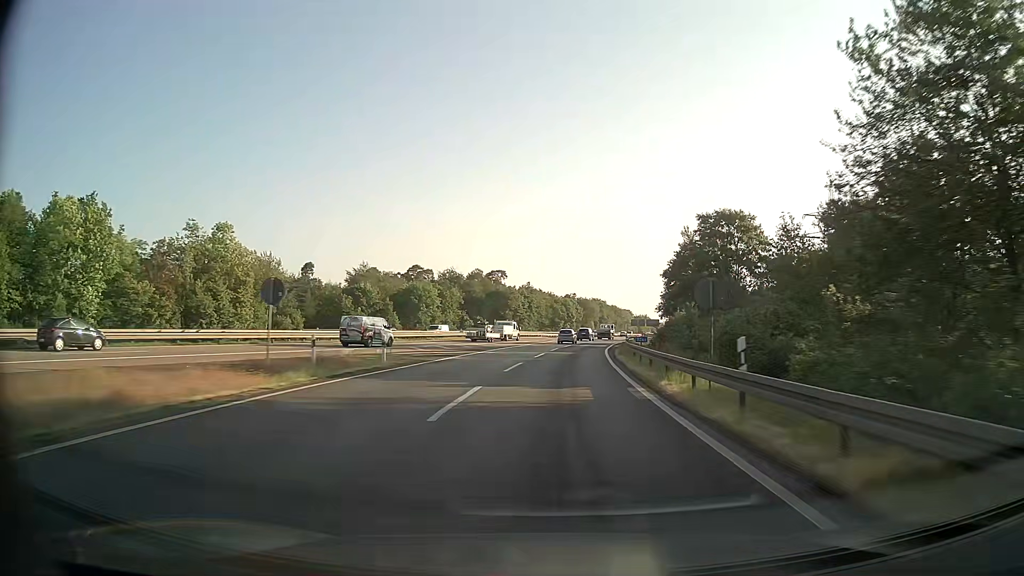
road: motorway_link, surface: asphalt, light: Day
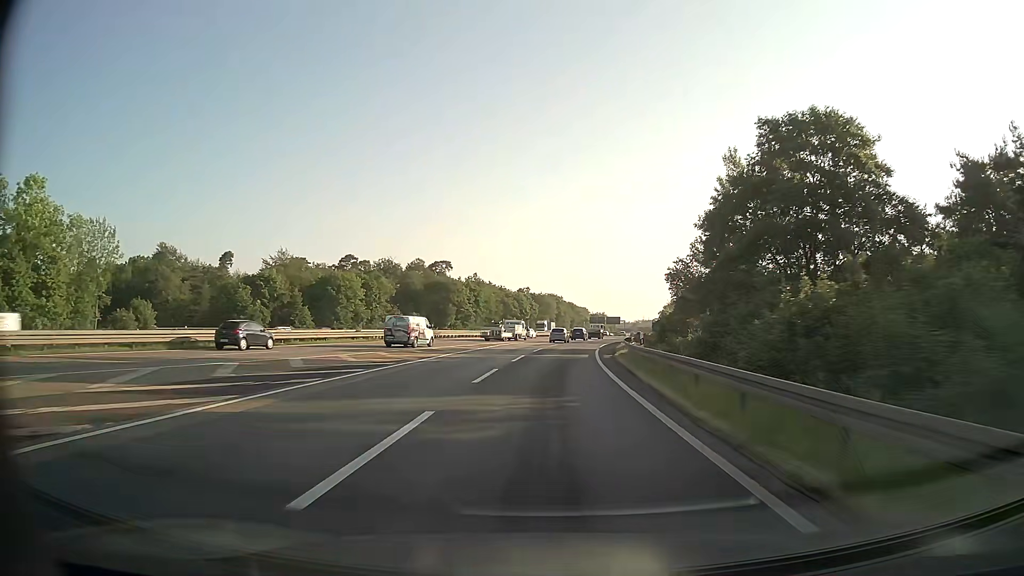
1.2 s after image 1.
(+1.1, +28.5) m; +4°
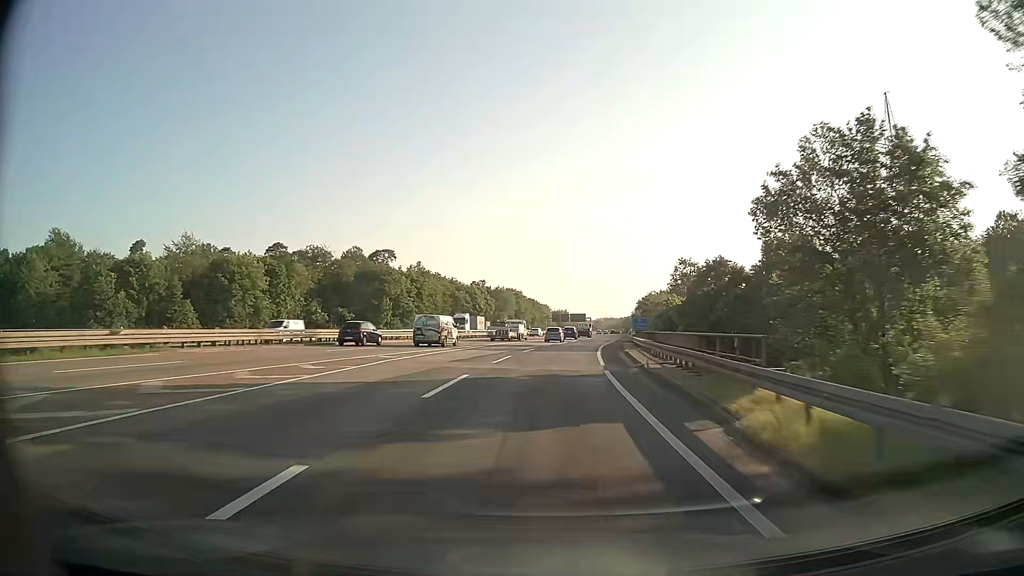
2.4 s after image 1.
(+0.8, +28.6) m; +3°
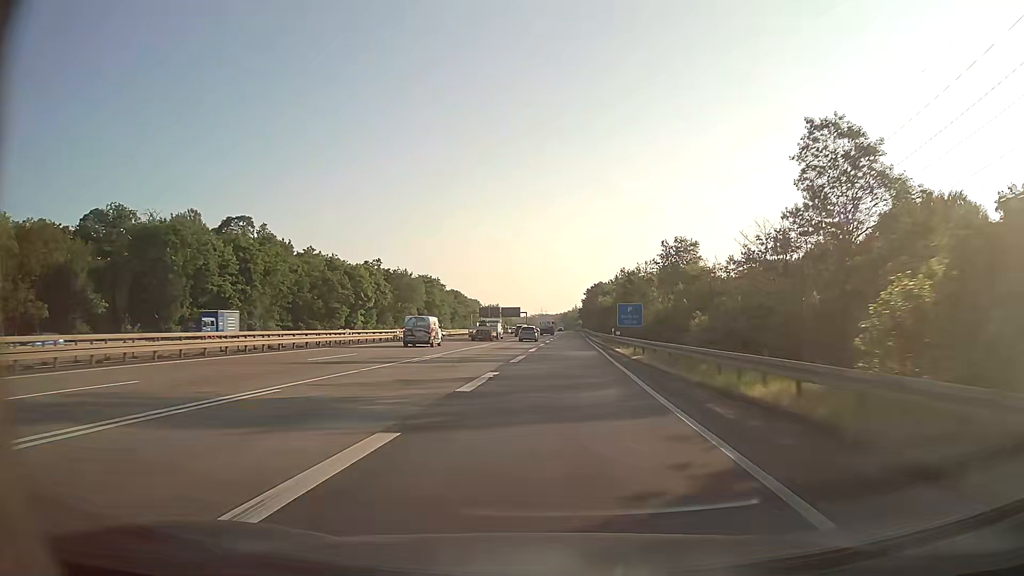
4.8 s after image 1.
(+3.2, +57.6) m; +6°
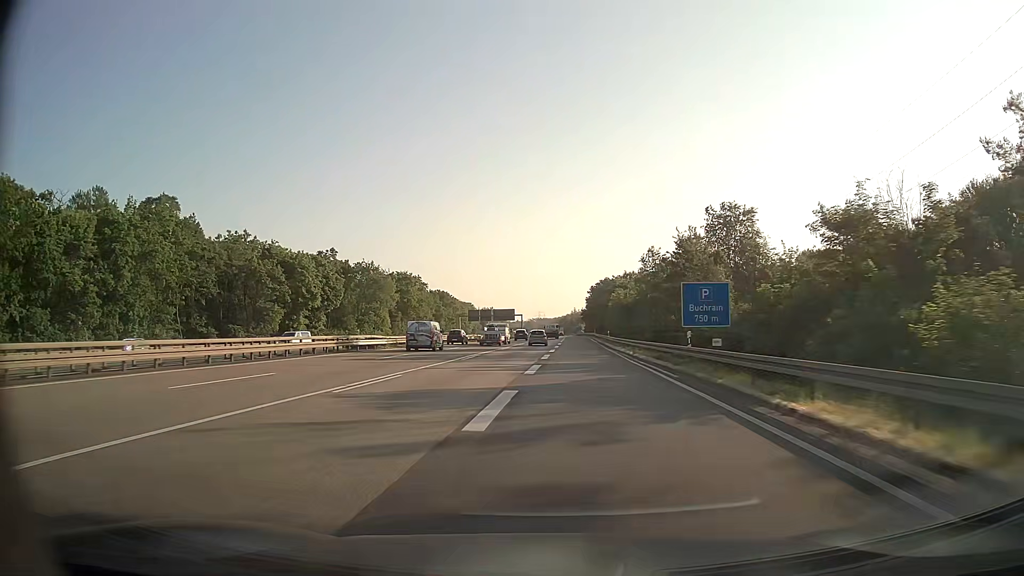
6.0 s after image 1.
(0.0, +29.4) m; 0°
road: motorway
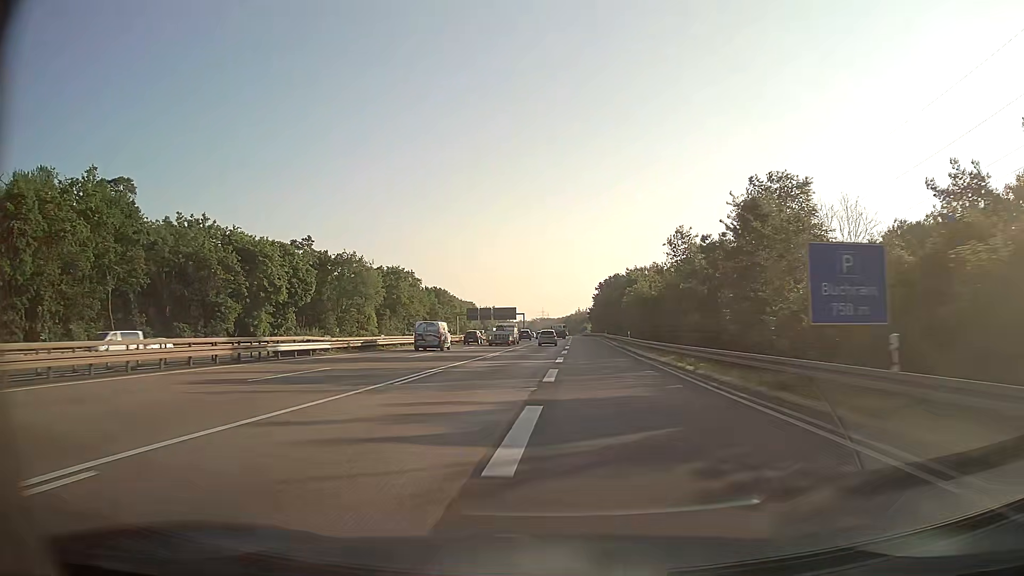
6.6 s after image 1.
(0.0, +14.8) m; 0°
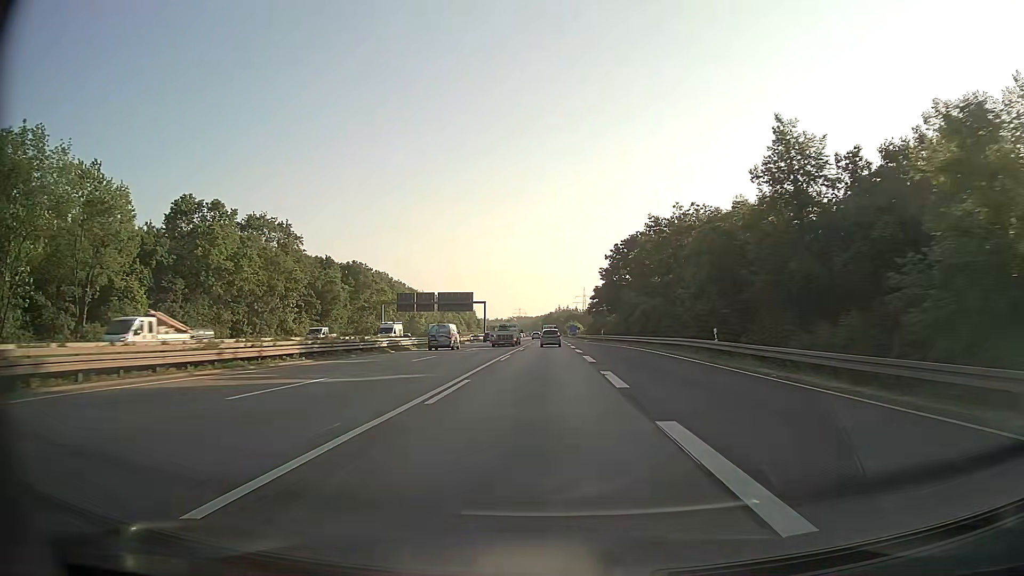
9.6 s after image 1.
(+1.0, +74.8) m; +2°
